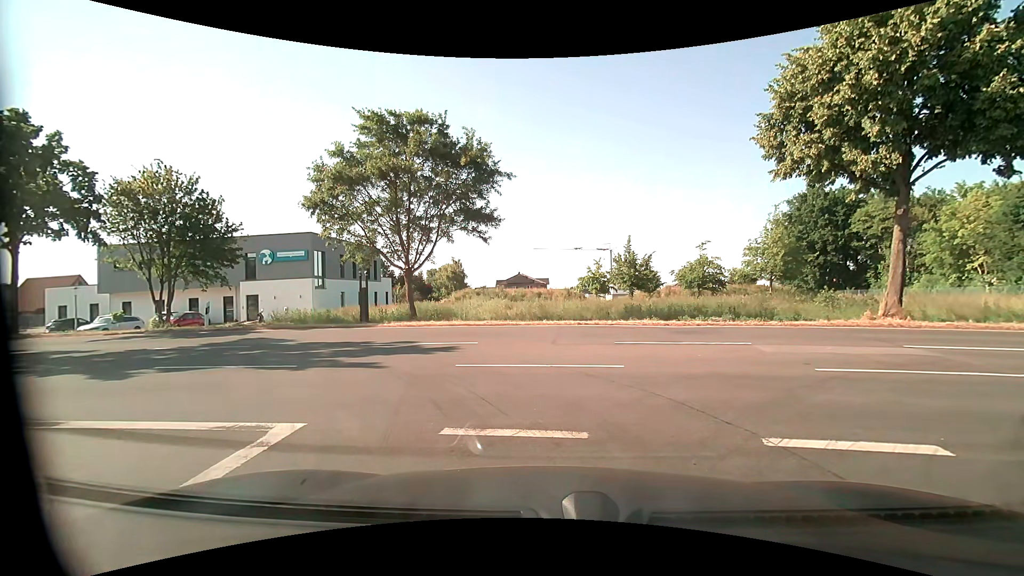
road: residential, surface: asphalt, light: Day
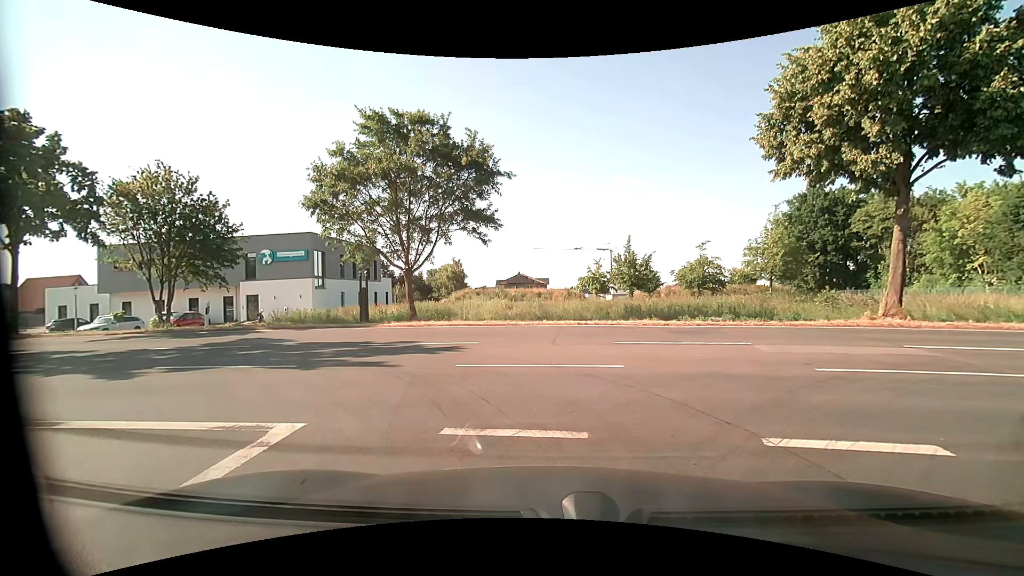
(0.0, 0.0) m; 0°
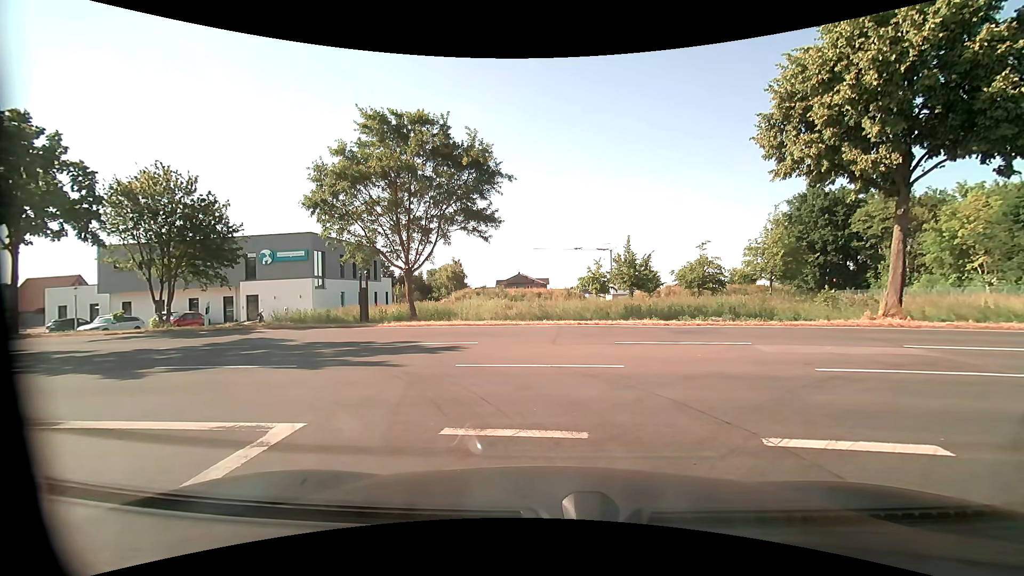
(0.0, 0.0) m; 0°
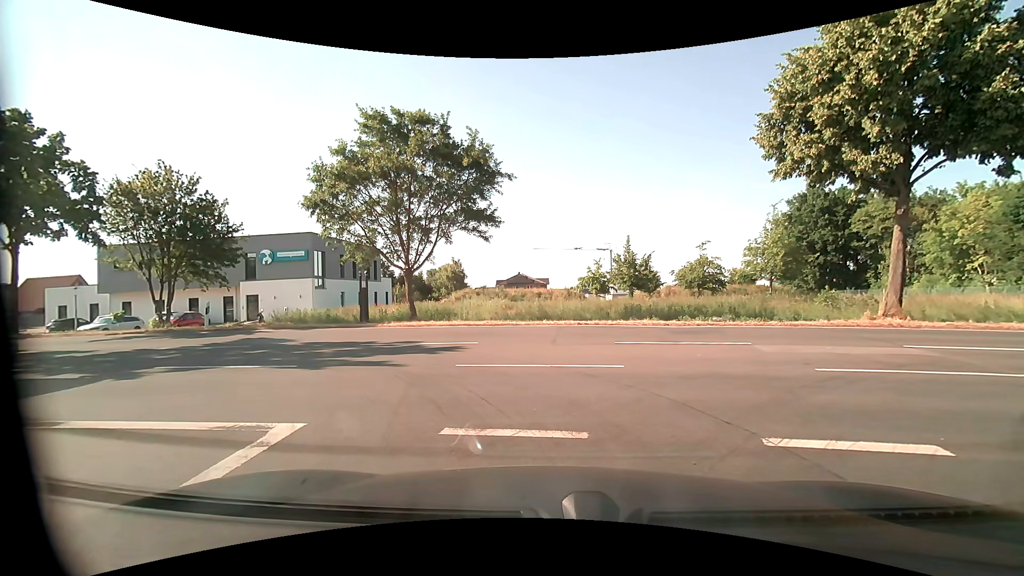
(0.0, 0.0) m; 0°
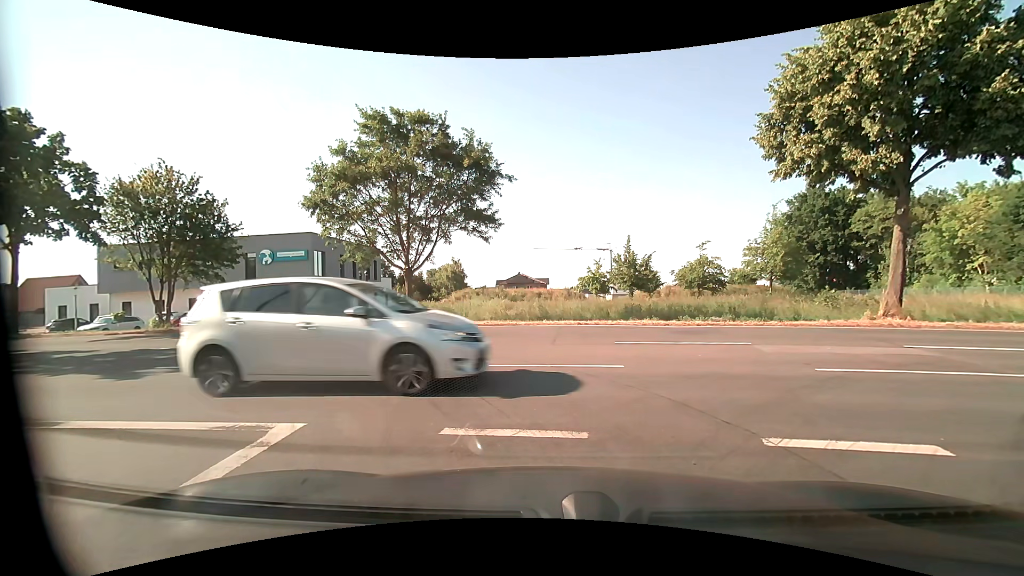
(0.0, 0.0) m; 0°
